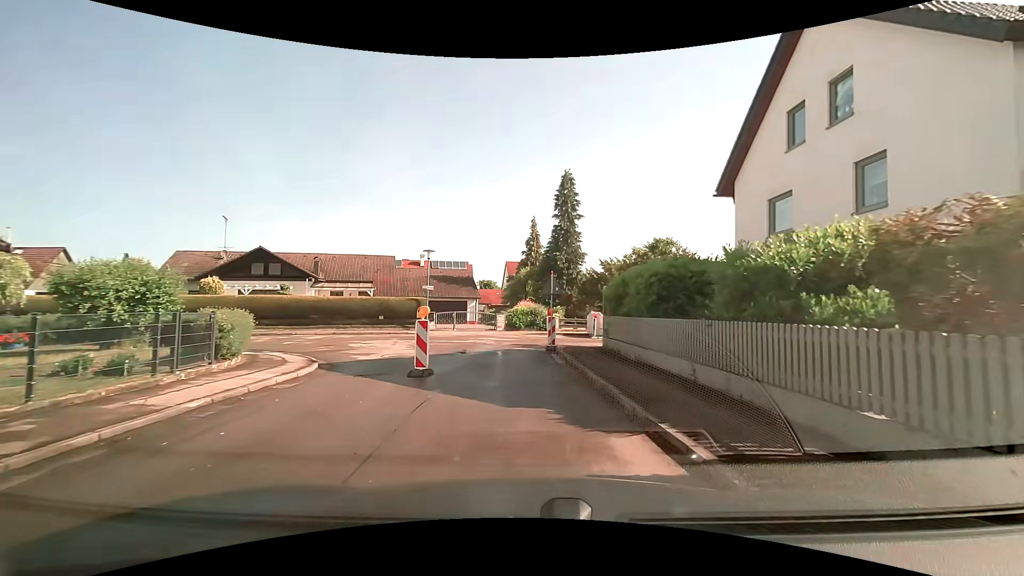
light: Day
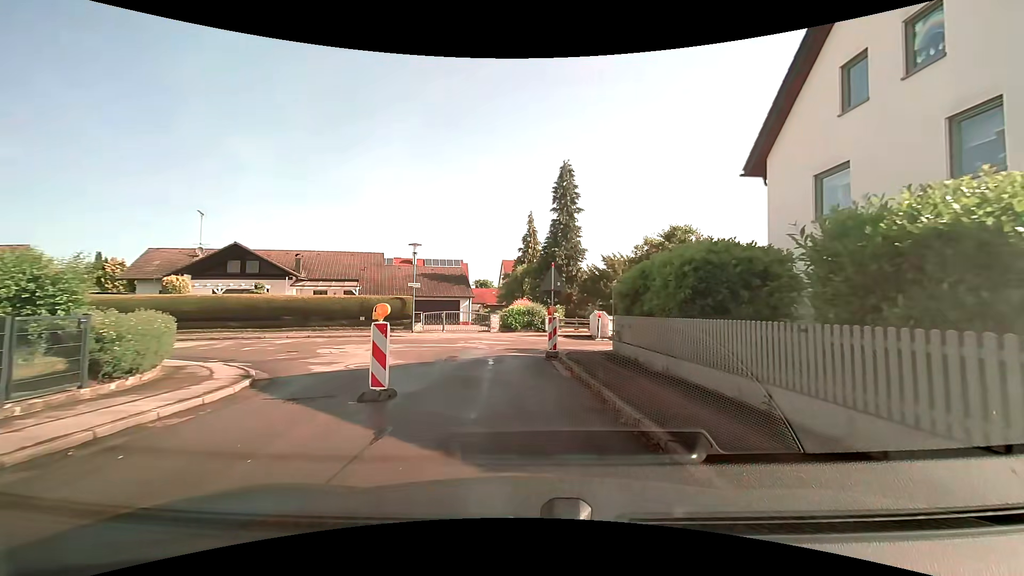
(0.0, +2.9) m; +1°
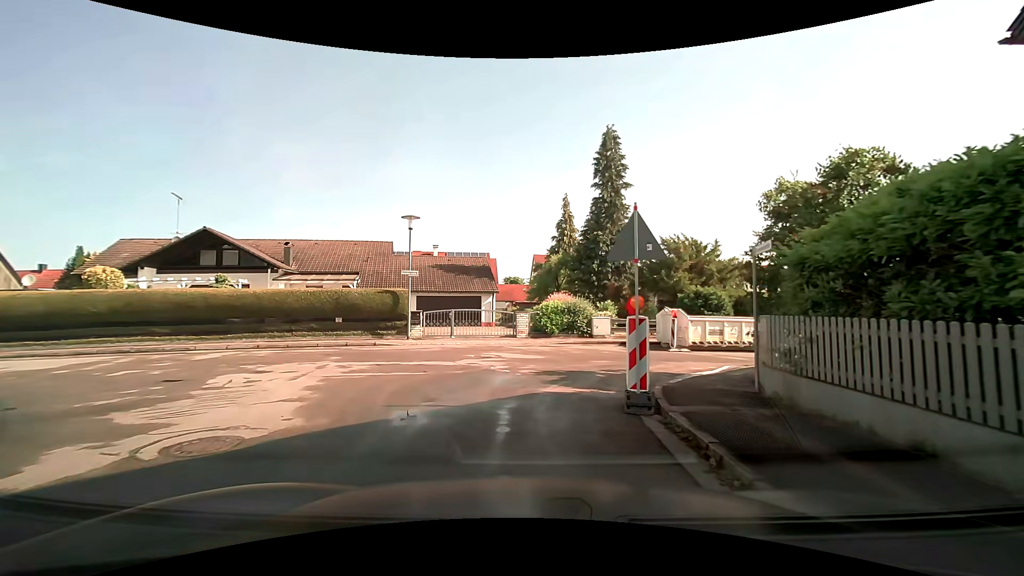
(-0.4, +8.0) m; -5°
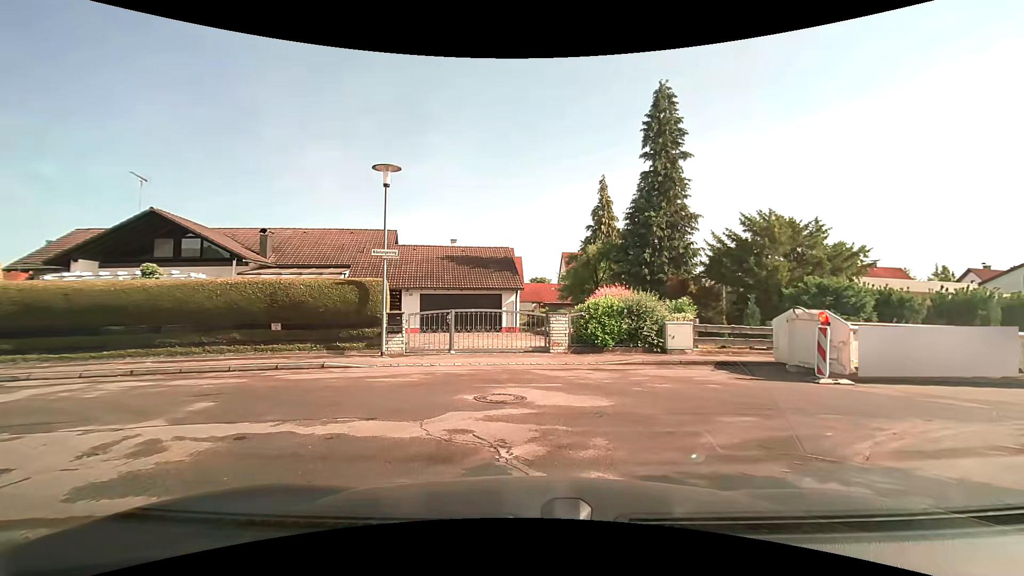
(-0.2, +7.1) m; -4°
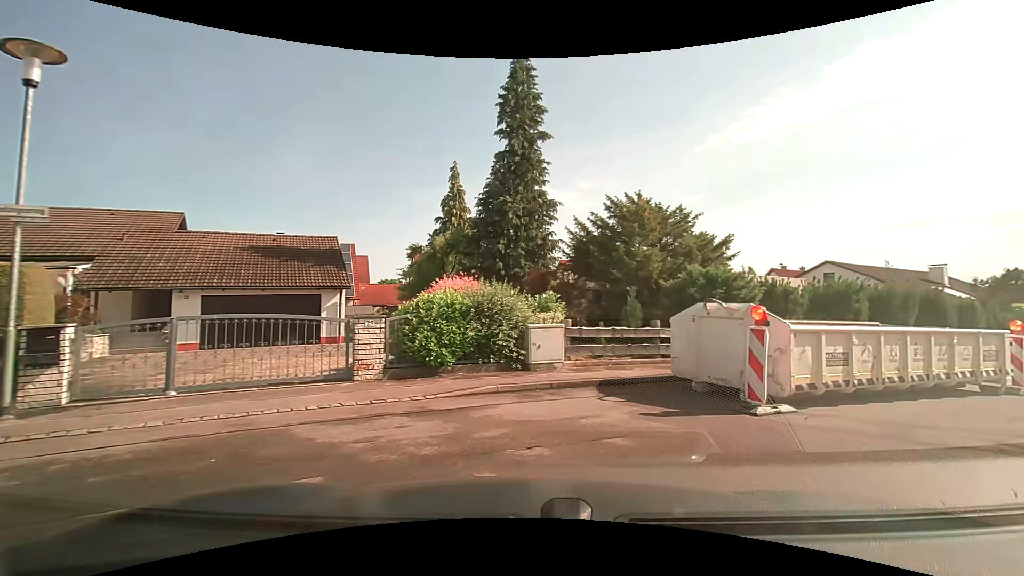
(+0.5, +5.0) m; +14°
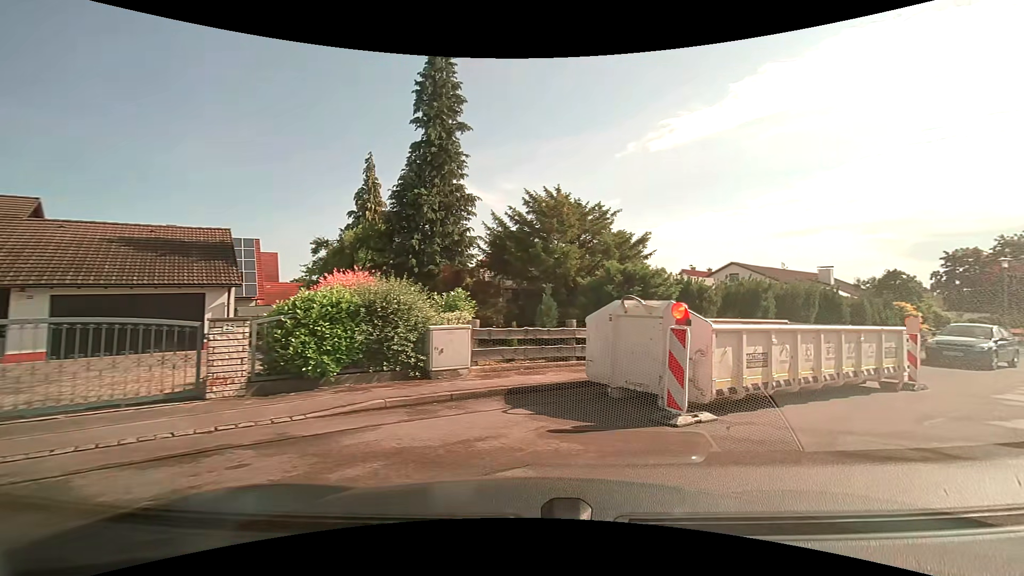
(+0.1, +1.2) m; +9°
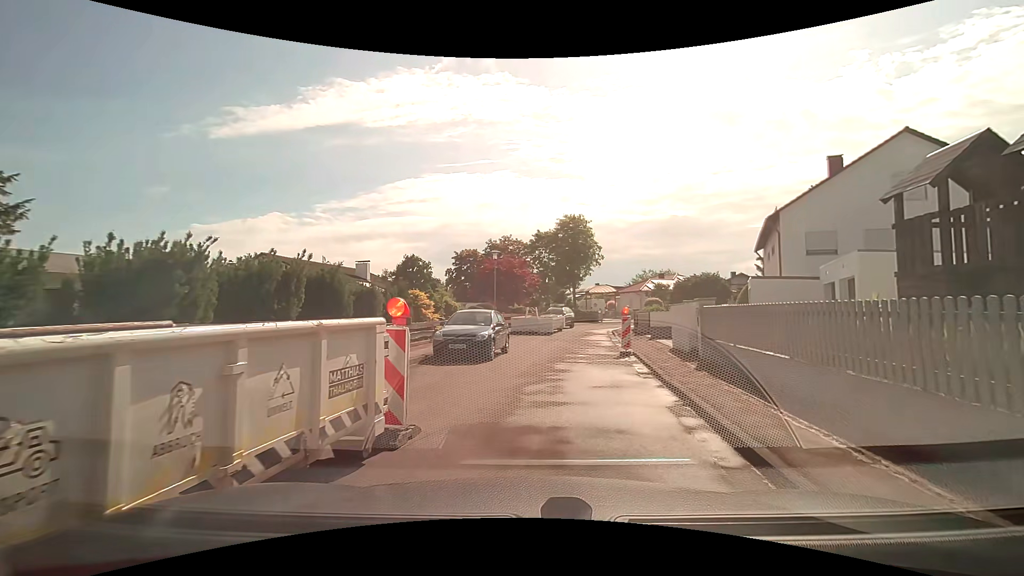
(+3.8, +7.0) m; +48°
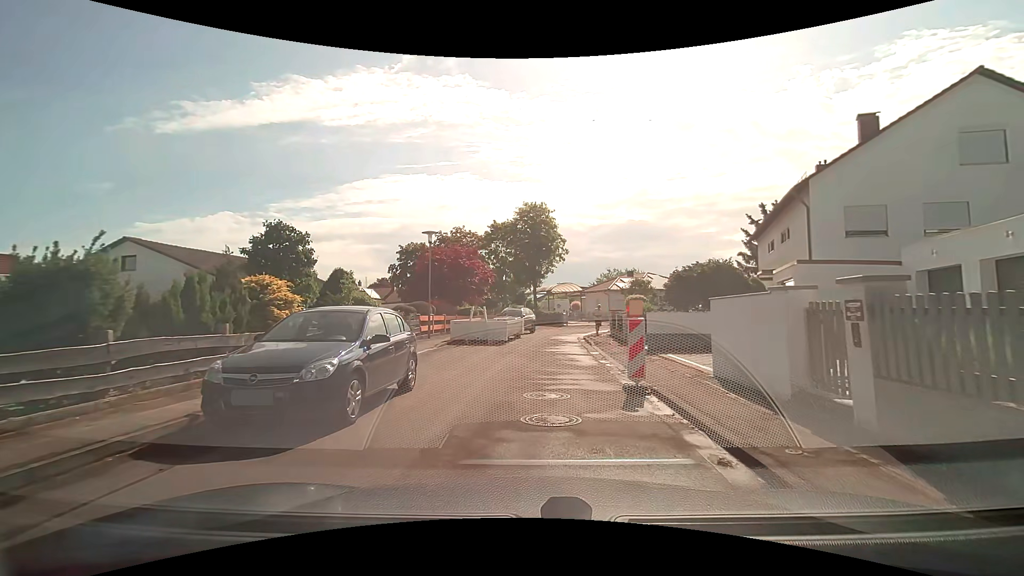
(+0.8, +8.1) m; +7°
(0, +10) (+1, +20) (+1, +30) (+4, +40) (+11, +46) (+21, +48) (+30, +46) (+40, +43) (+49, +39) (+59, +36) m
